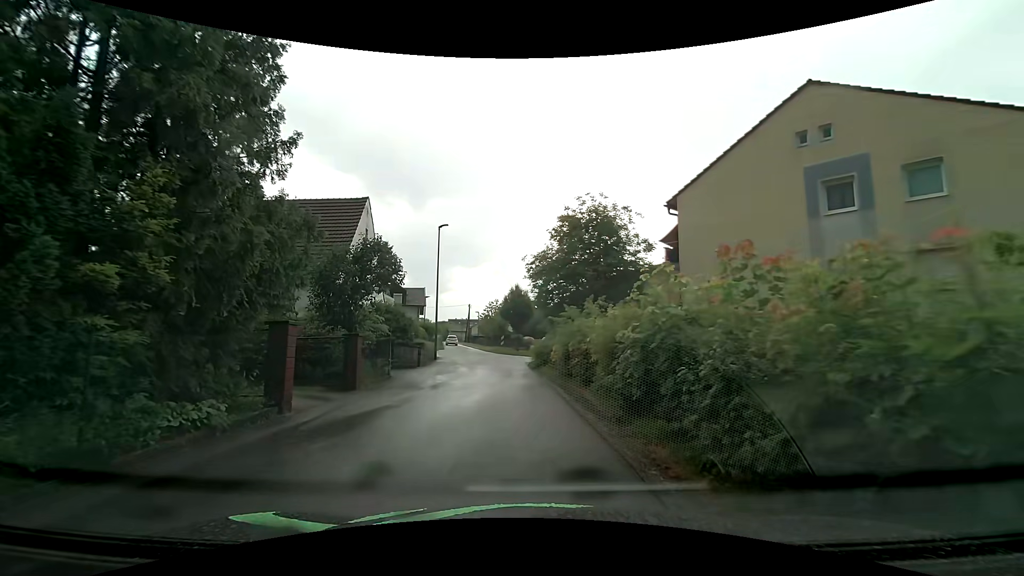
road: residential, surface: asphalt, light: Day
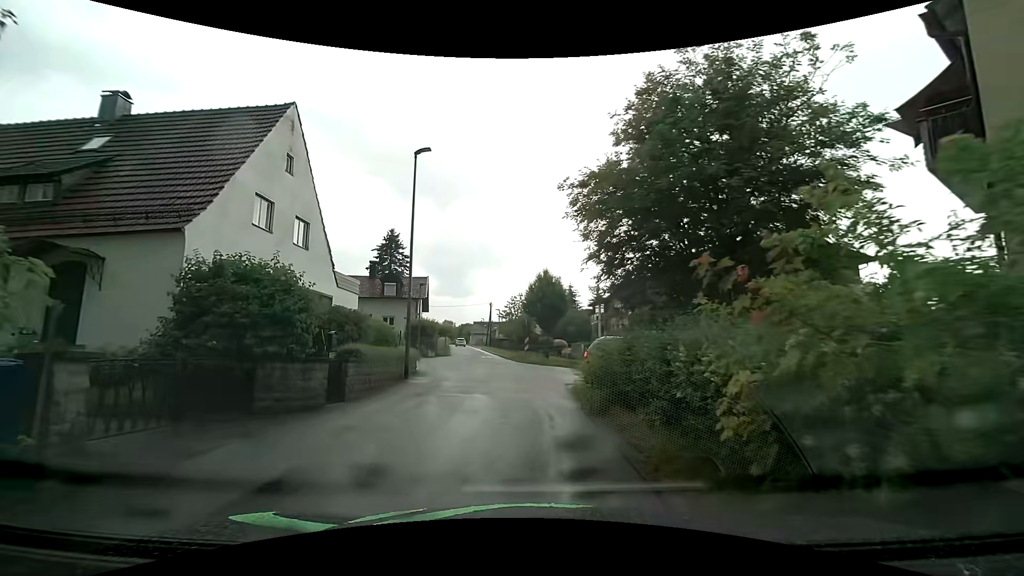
(-0.3, +13.1) m; -3°
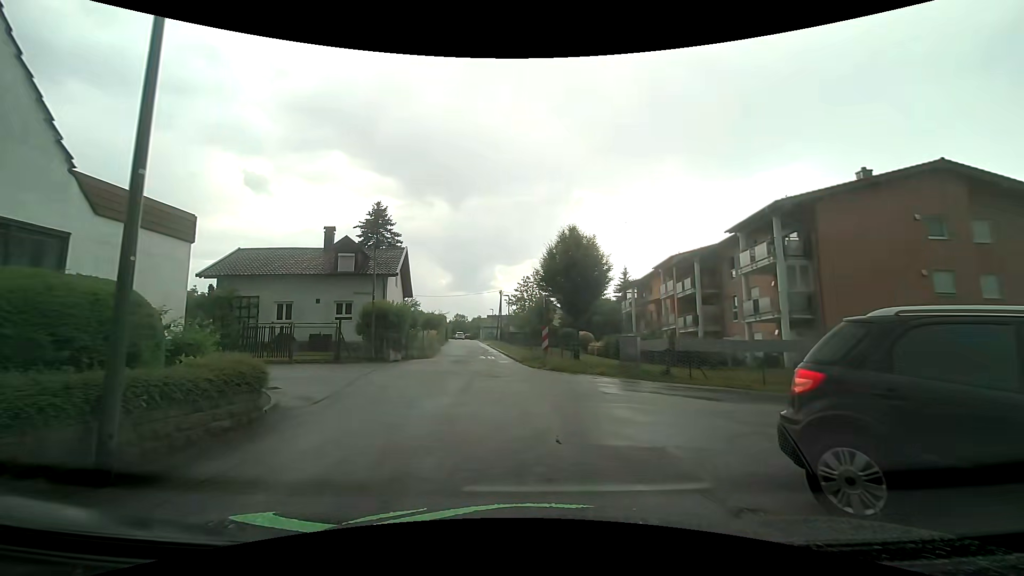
(-0.1, +12.7) m; +1°
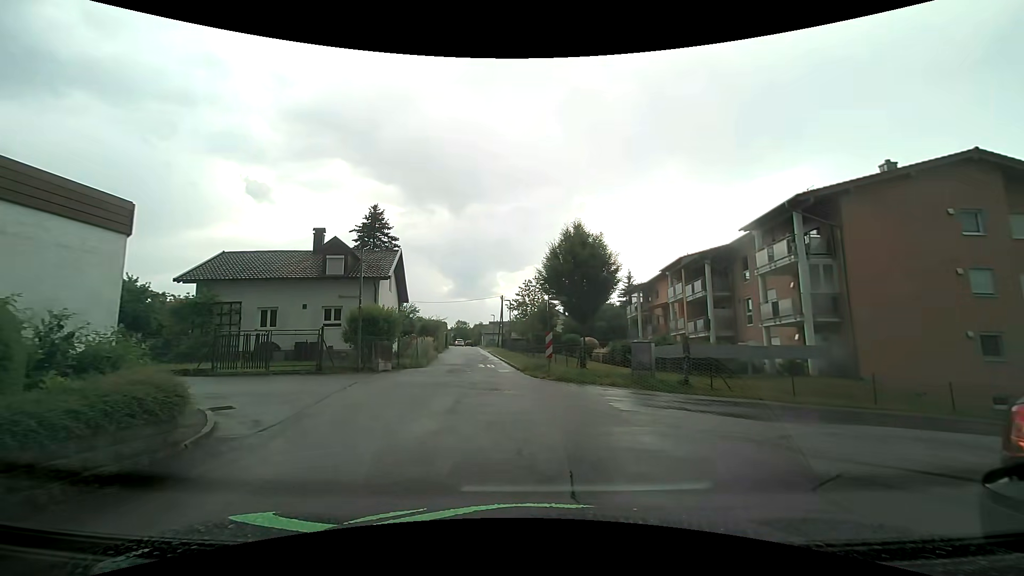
(-0.1, +1.9) m; -1°
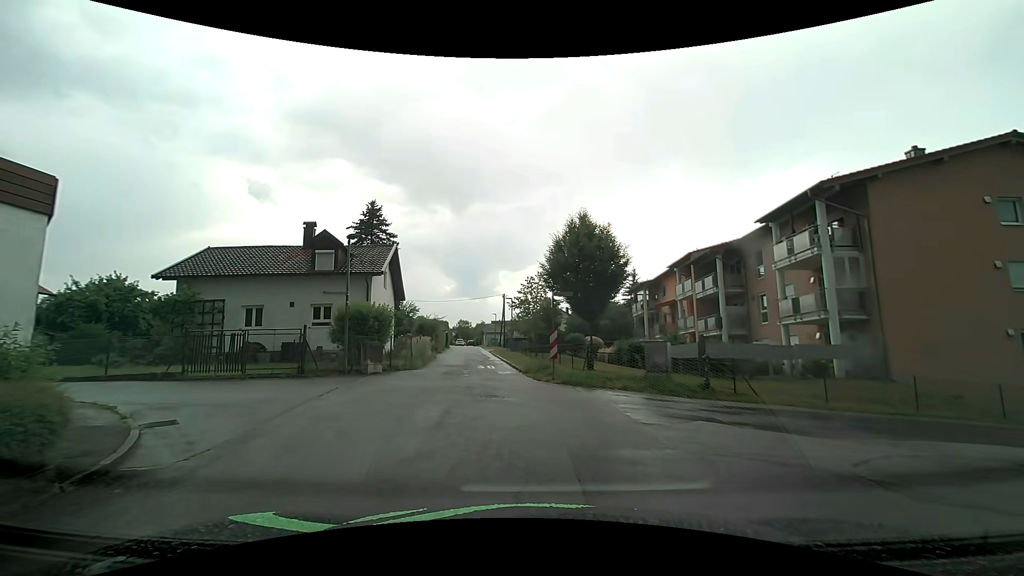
(0.0, +1.6) m; -1°
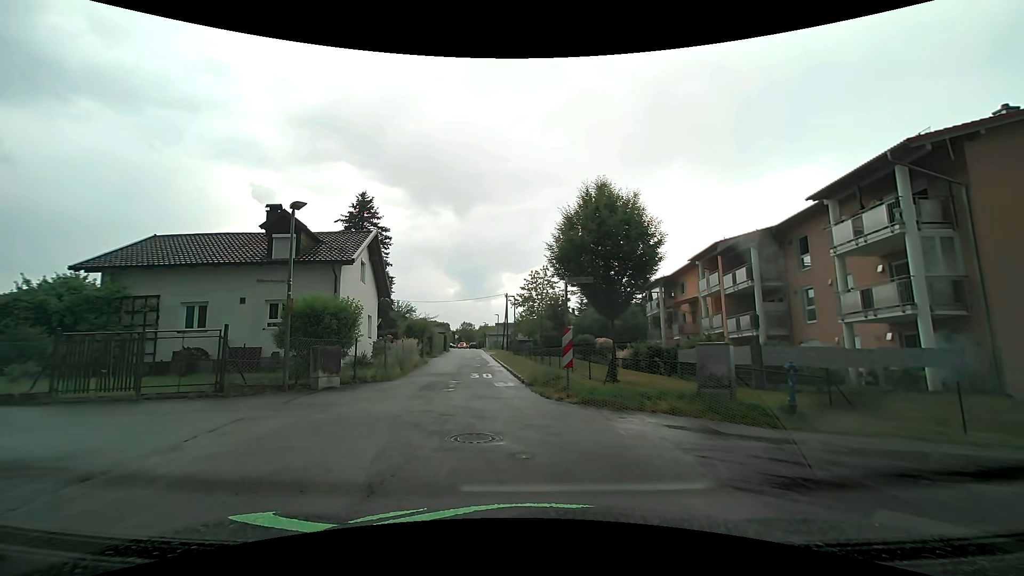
(0.0, +4.4) m; +1°
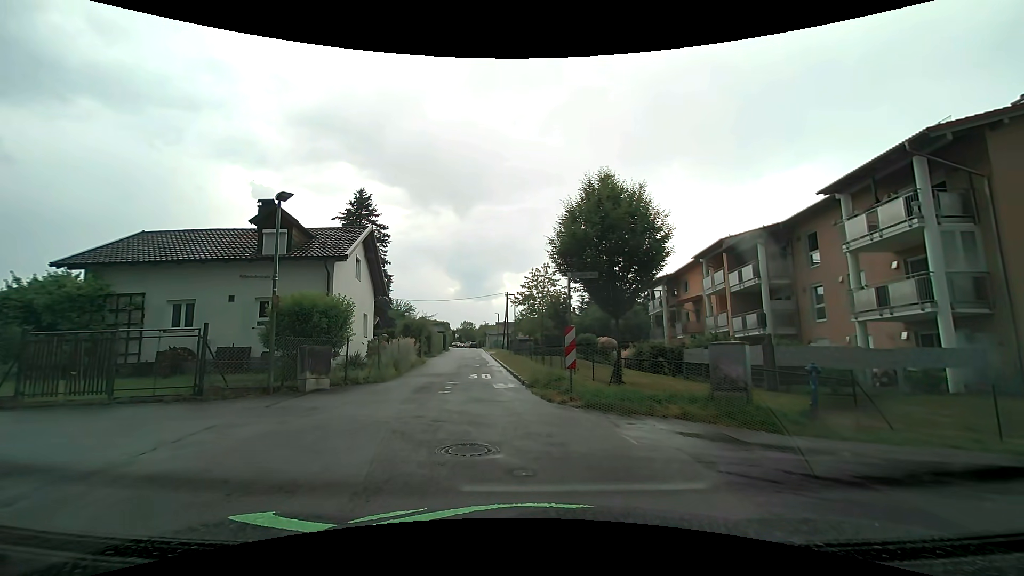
(0.0, +0.8) m; 0°
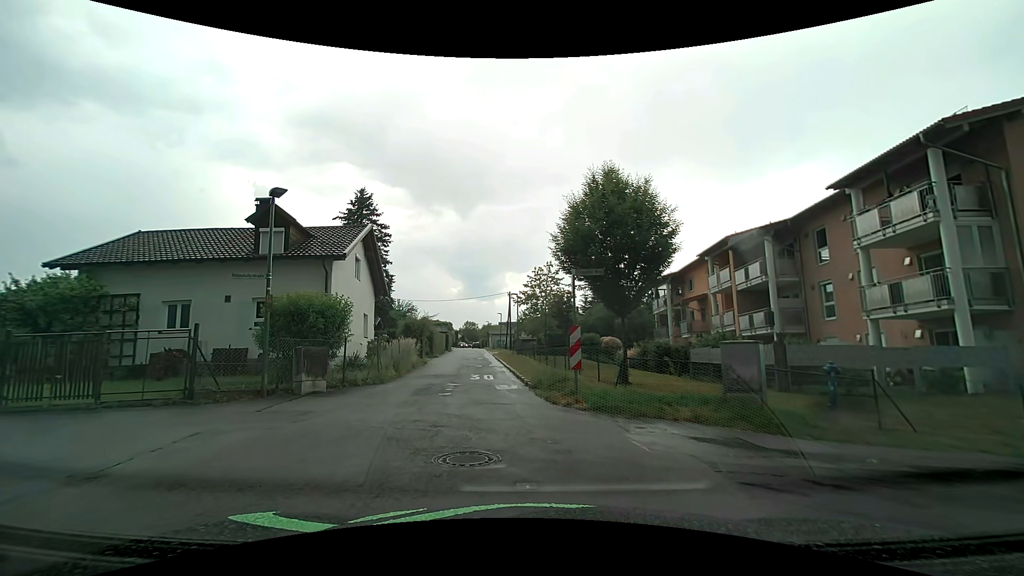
(0.0, +0.5) m; 0°
